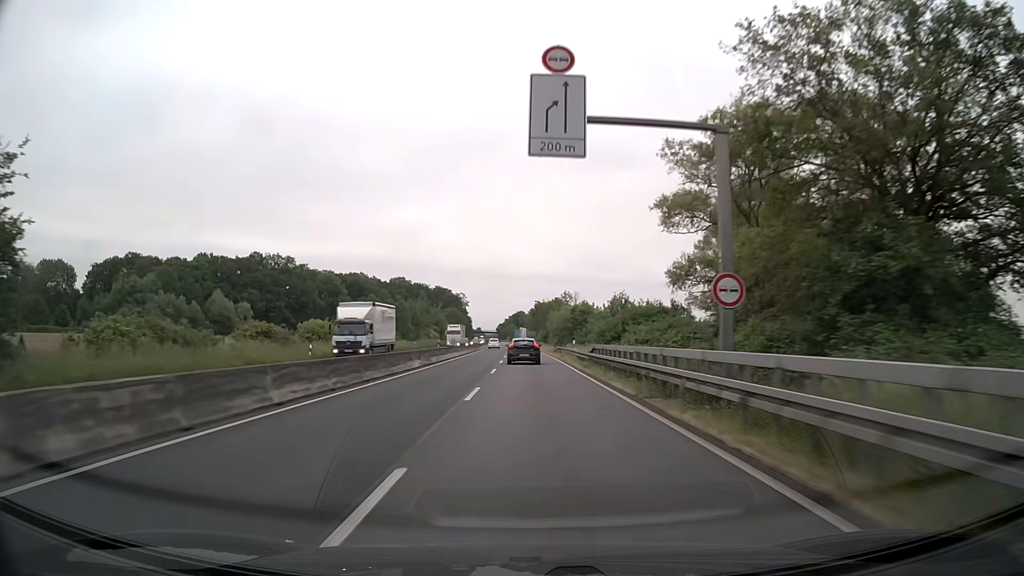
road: trunk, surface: asphalt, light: Day
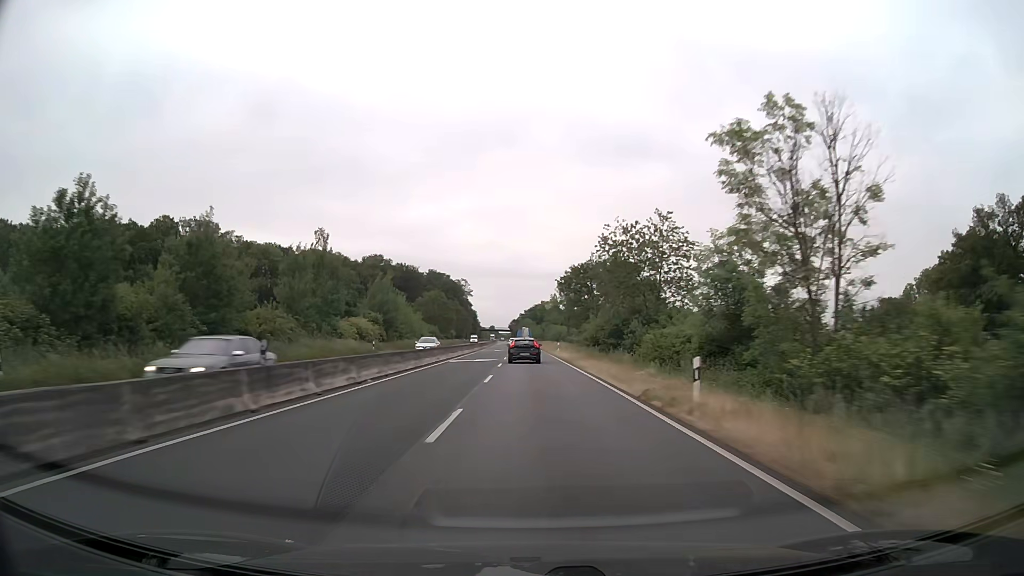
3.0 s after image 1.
(-1.0, +77.9) m; -2°
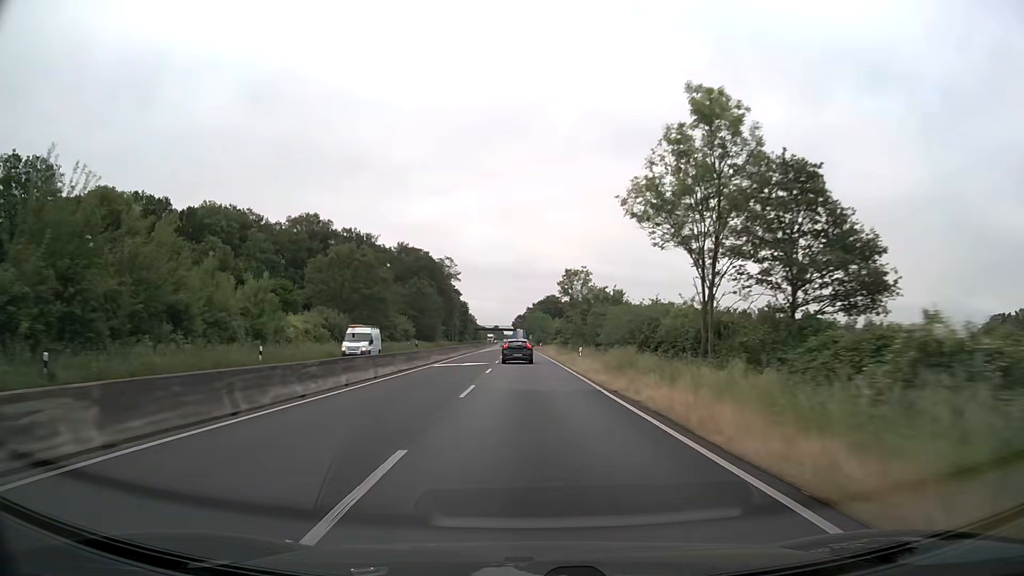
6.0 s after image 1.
(-0.3, +77.0) m; 0°
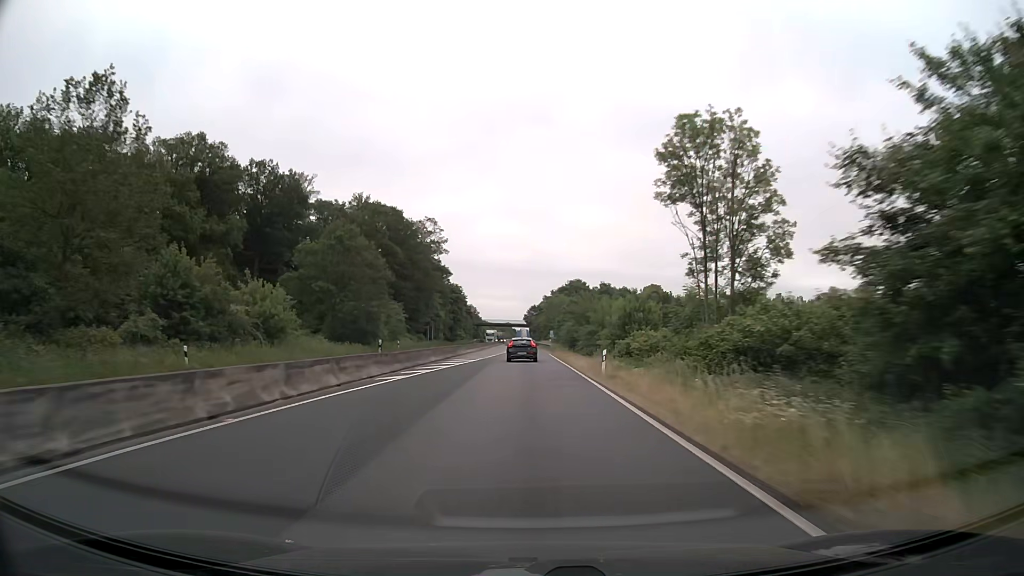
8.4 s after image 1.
(-0.8, +61.3) m; -1°
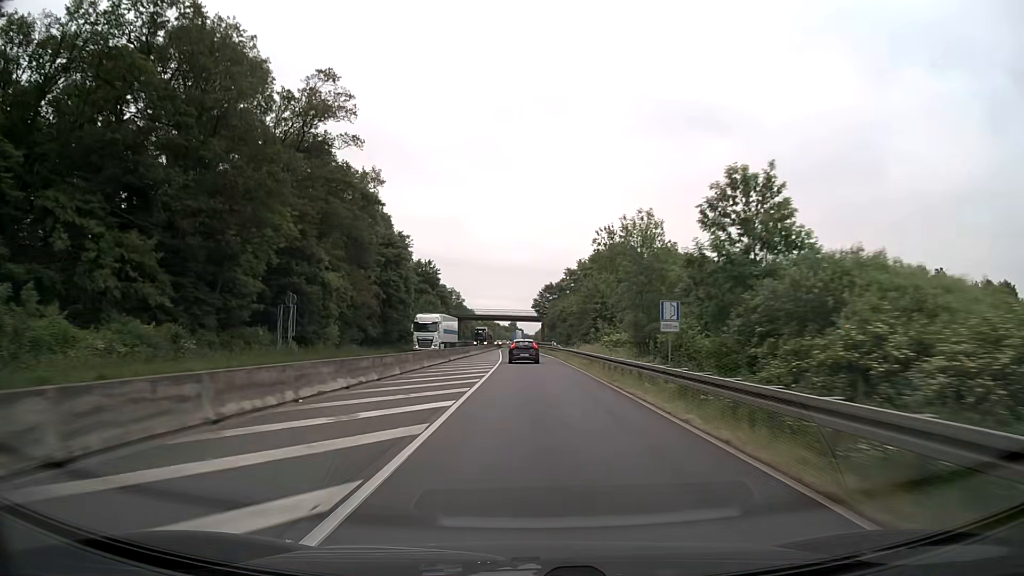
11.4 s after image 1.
(-0.6, +77.0) m; -1°
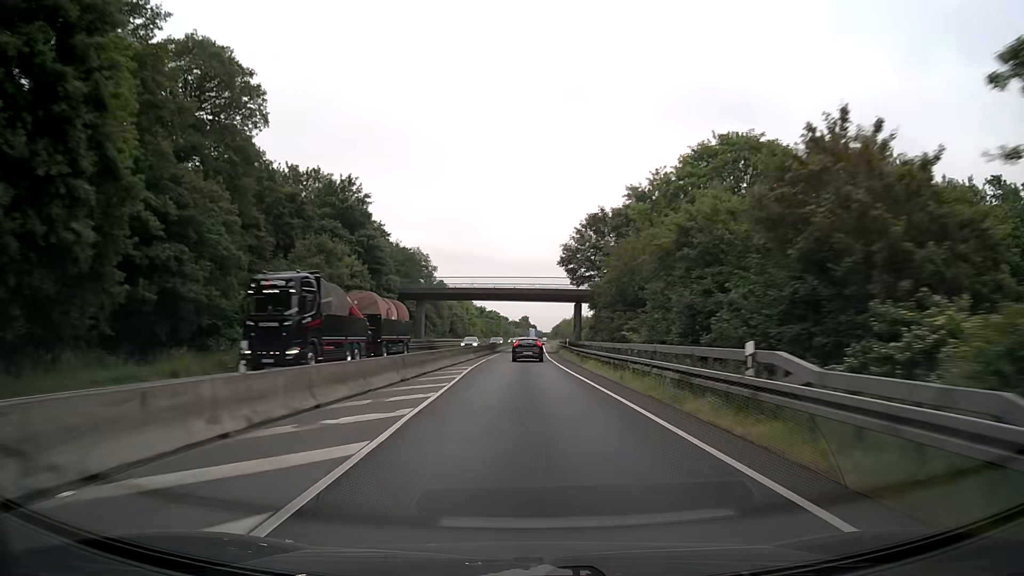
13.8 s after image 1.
(-0.6, +61.8) m; -1°
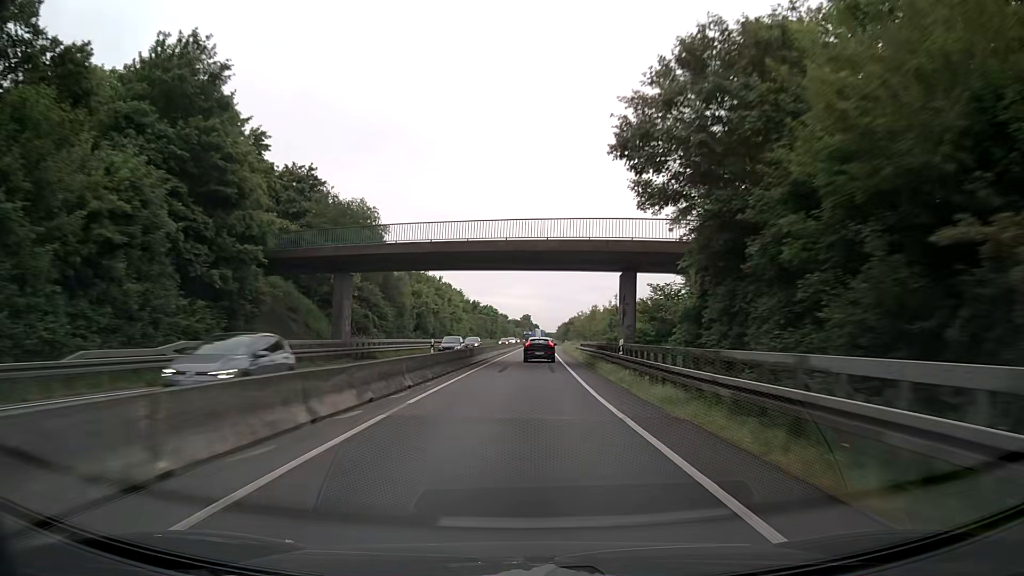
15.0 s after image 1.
(-0.2, +30.9) m; 0°
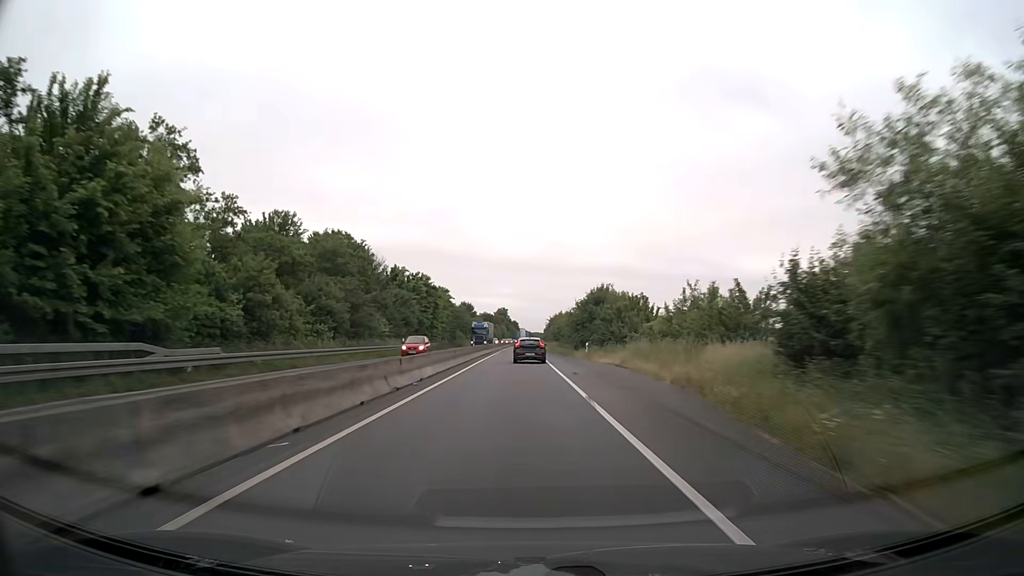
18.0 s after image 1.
(+1.3, +76.9) m; +2°
(0, +10) (0, +20) (0, +30) (0, +40) (0, +50) (0, +60) (-1, +70) (-1, +80) (-1, +90) (-1, +100) m
